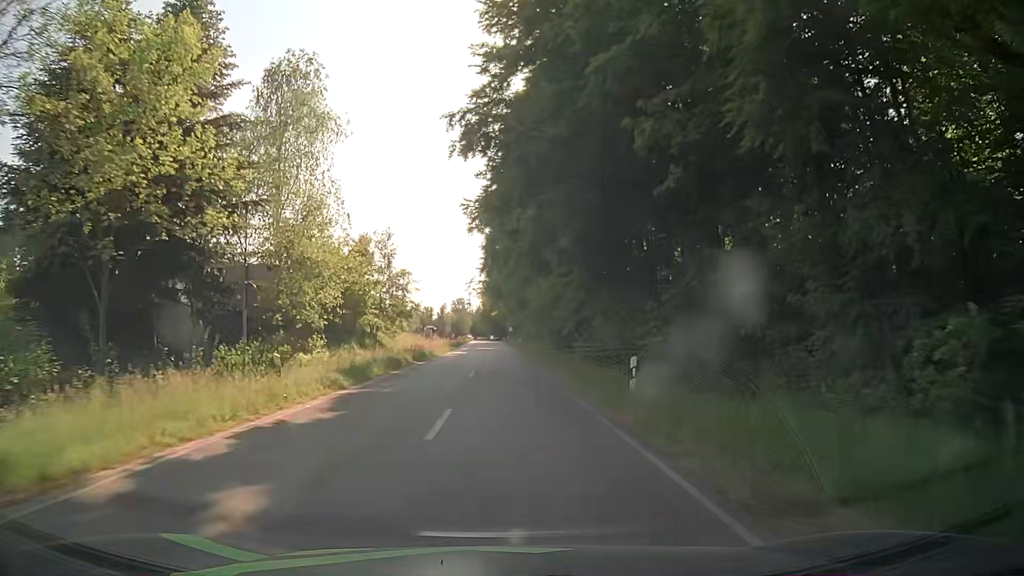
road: tertiary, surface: asphalt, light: Day
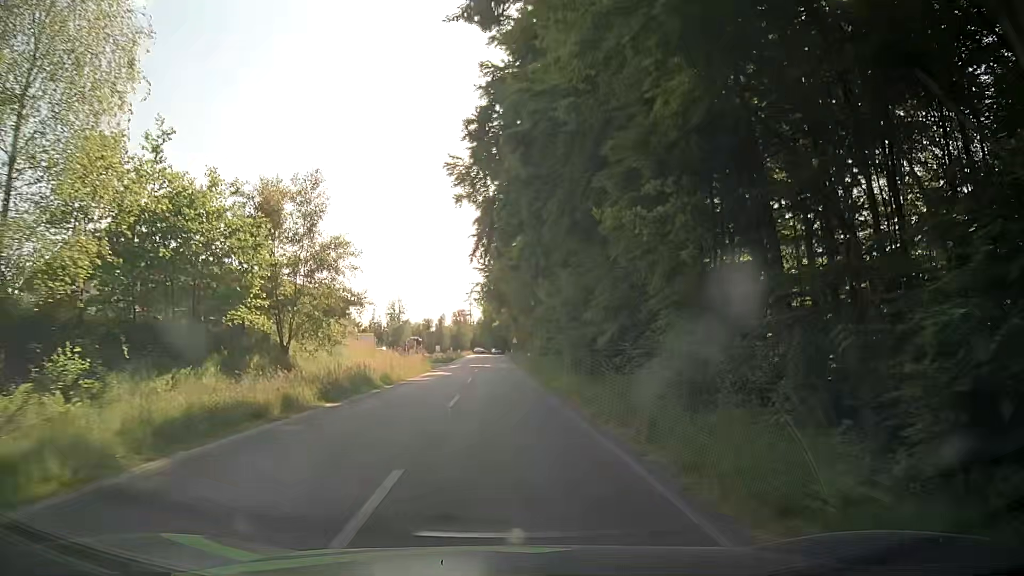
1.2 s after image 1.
(-0.1, +17.9) m; -1°
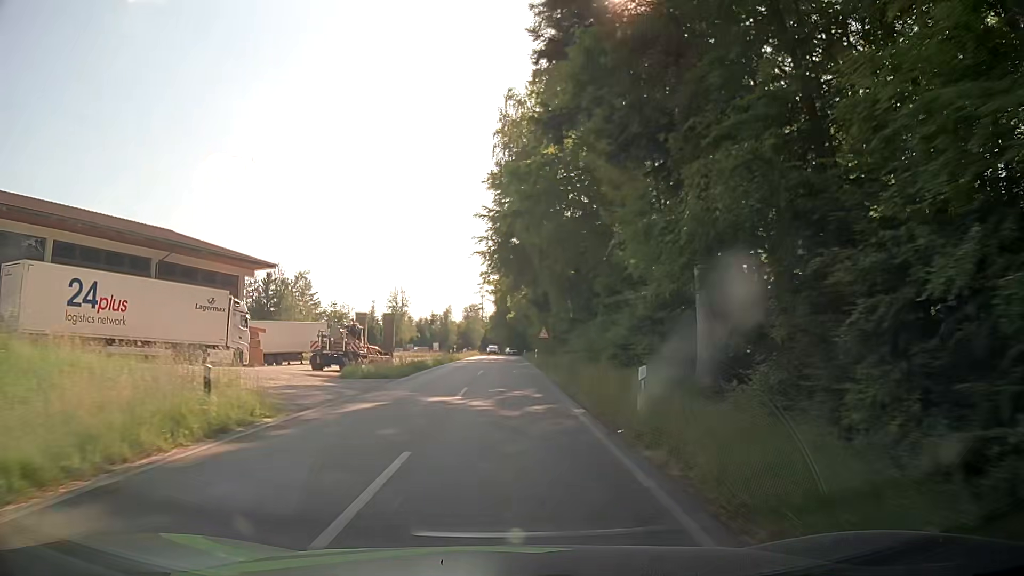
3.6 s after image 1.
(0.0, +35.8) m; -1°
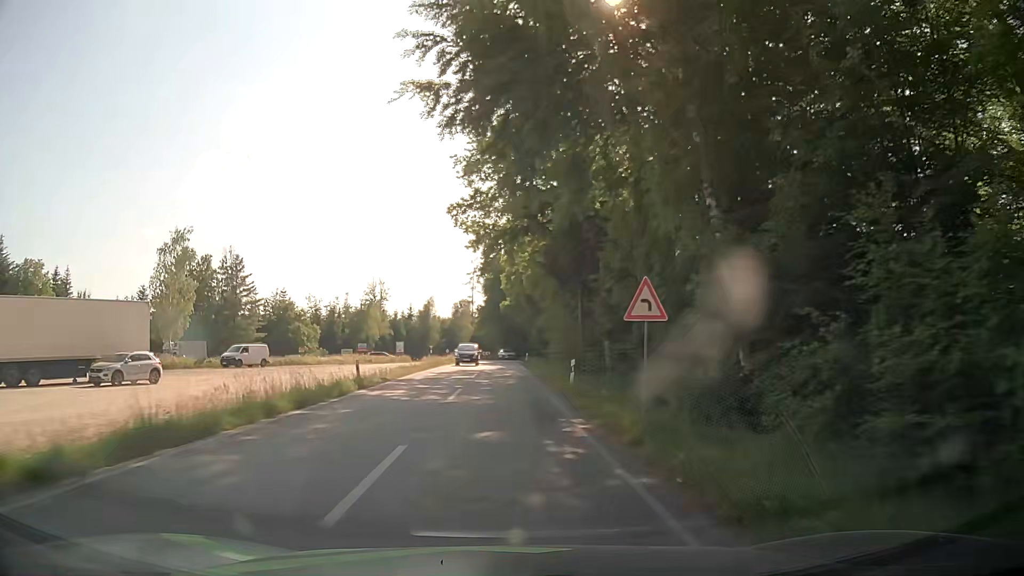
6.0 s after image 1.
(+0.4, +36.1) m; 0°
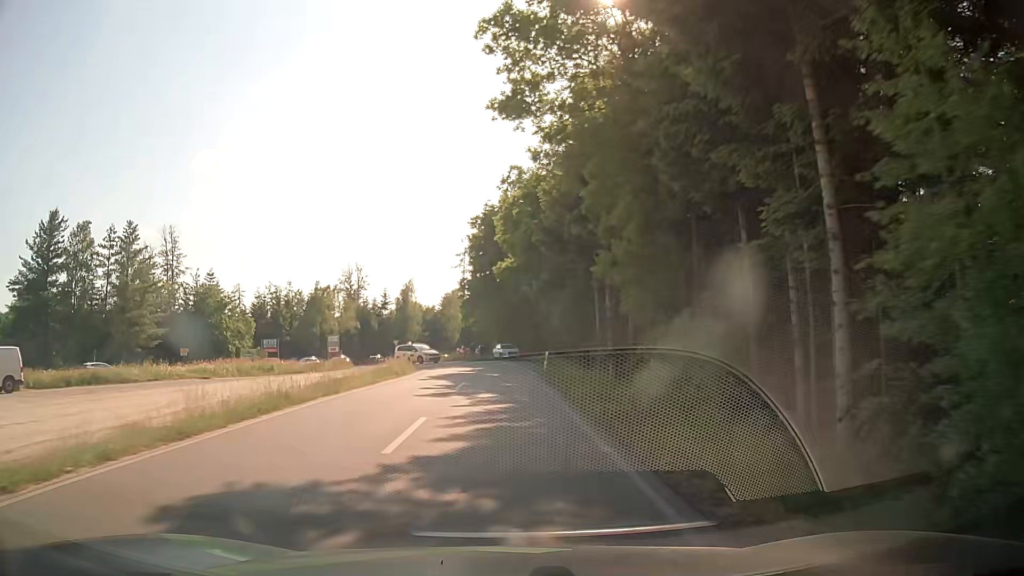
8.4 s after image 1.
(0.0, +33.4) m; 0°
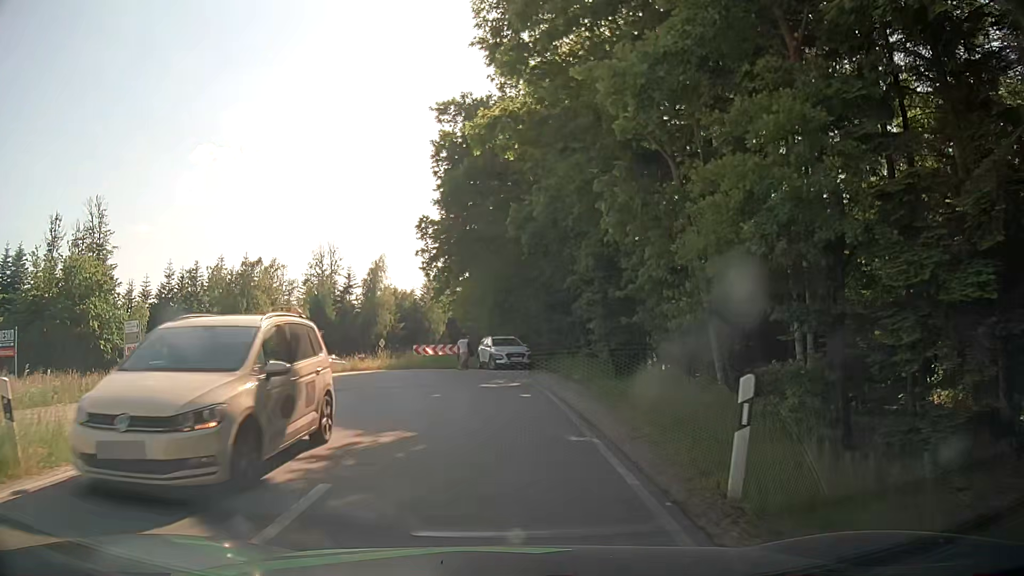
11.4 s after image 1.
(+0.1, +29.6) m; 0°
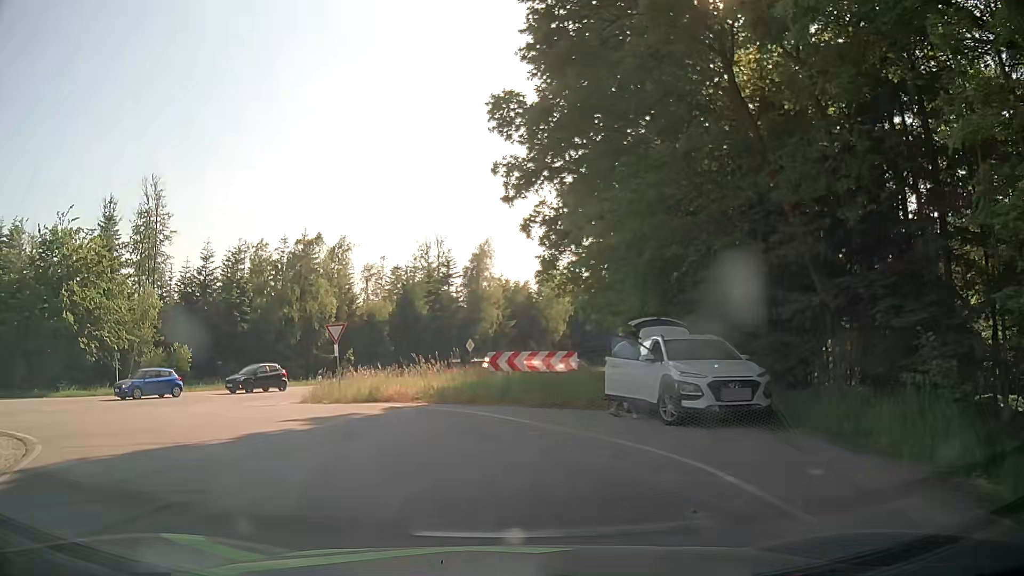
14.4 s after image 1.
(-0.8, +18.8) m; -10°
